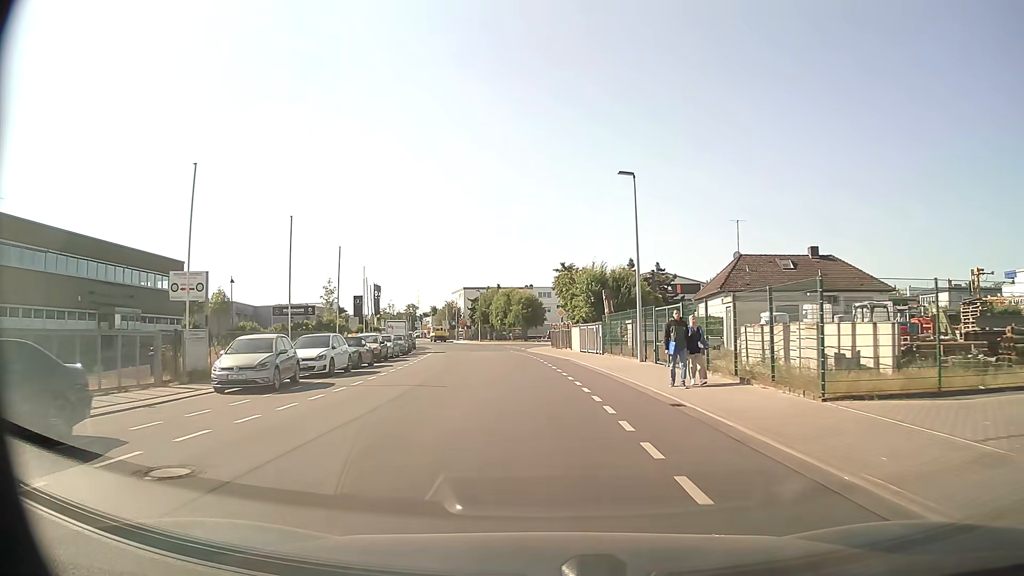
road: tertiary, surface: asphalt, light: Day
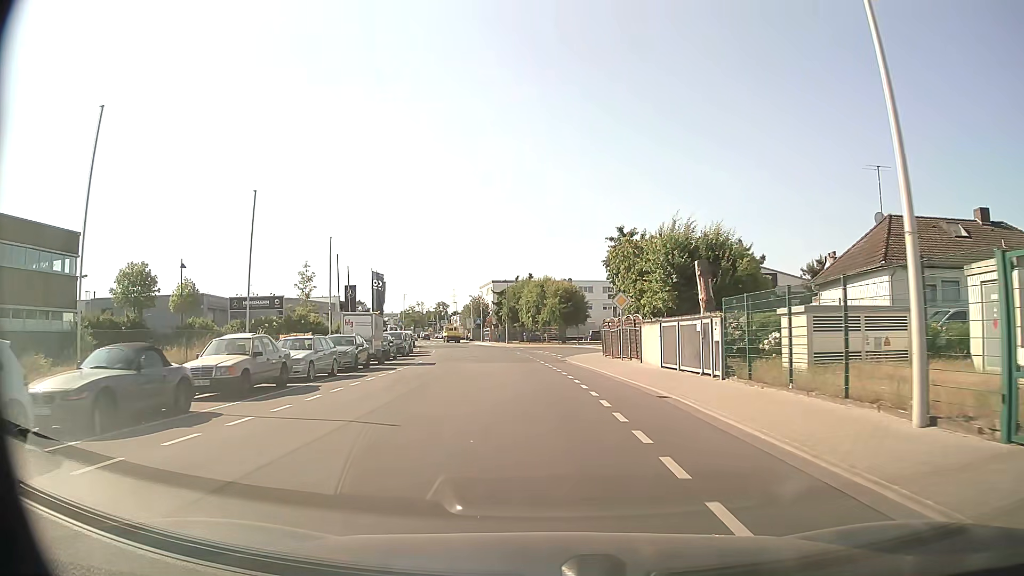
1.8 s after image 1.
(-0.5, +18.9) m; -3°
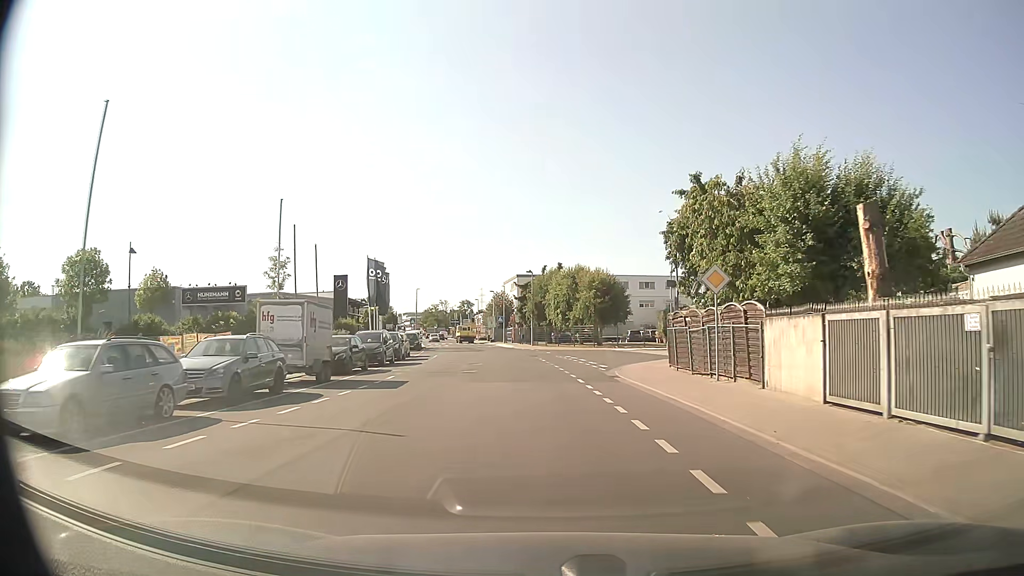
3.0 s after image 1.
(-0.3, +12.5) m; -3°
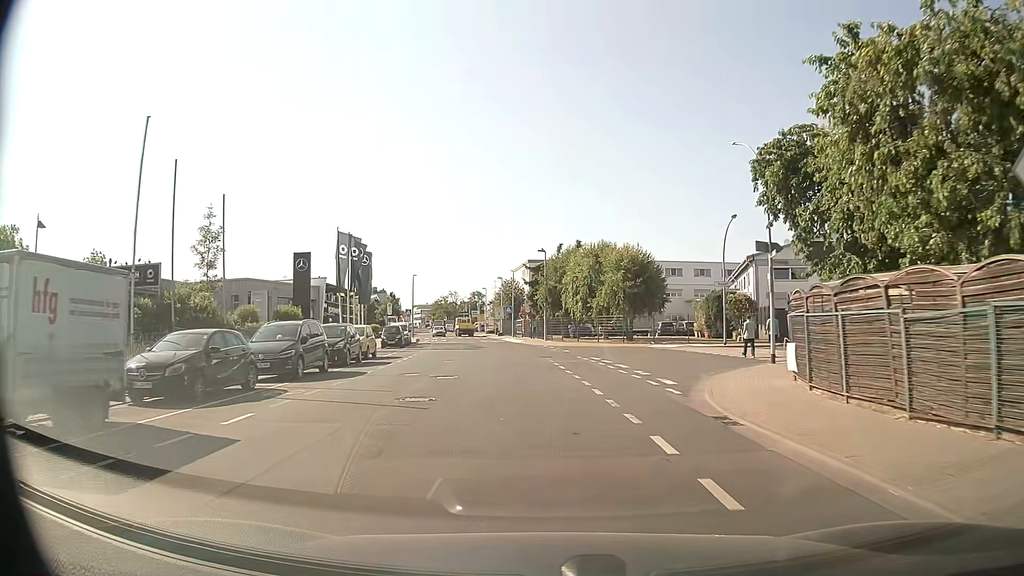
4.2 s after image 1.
(-0.1, +12.5) m; -1°
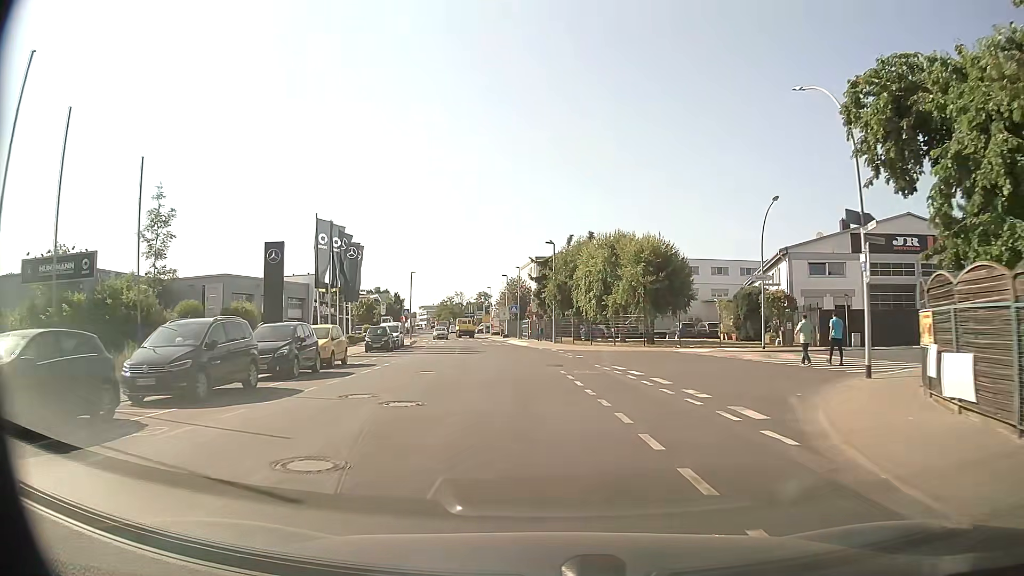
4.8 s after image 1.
(0.0, +6.2) m; 0°
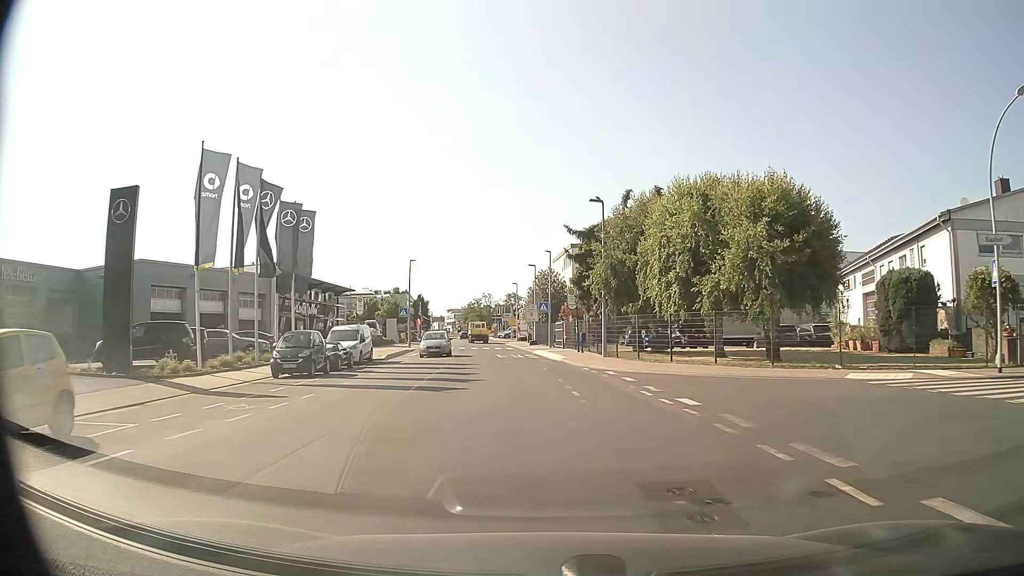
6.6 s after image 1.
(-0.6, +18.4) m; -3°
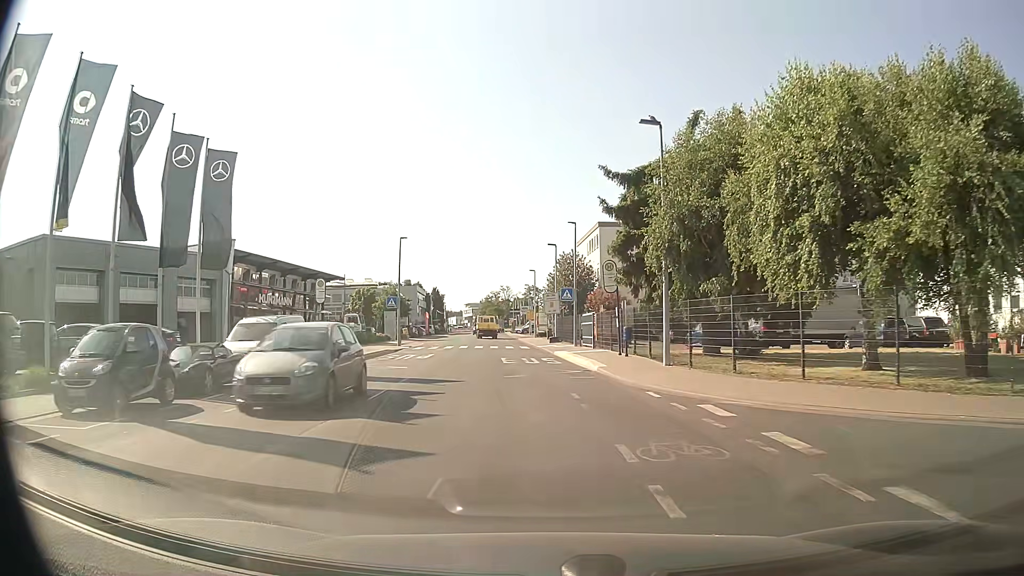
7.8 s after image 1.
(-0.2, +12.1) m; -2°
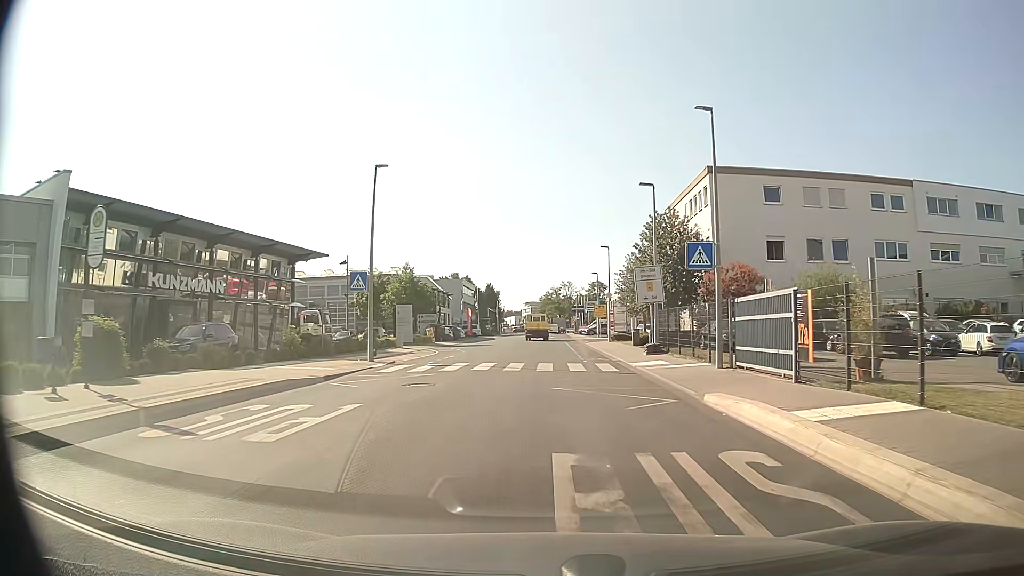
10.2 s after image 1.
(-1.1, +22.4) m; -5°
(0, +10) (0, +20) (0, +30) (0, +40) (-1, +50) (-1, +60) (-2, +70) (-2, +80) (-2, +90) (-1, +100) m
